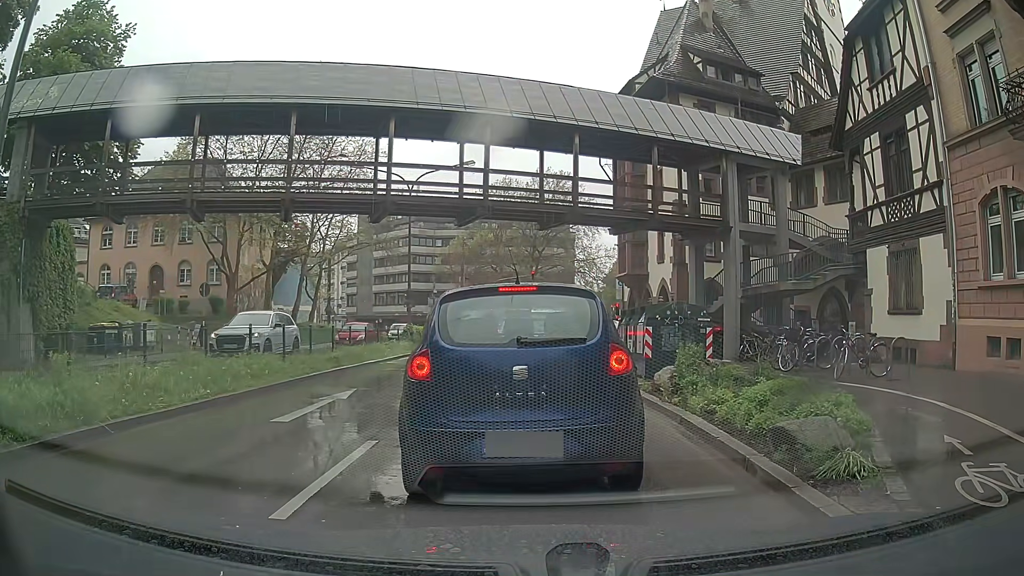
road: primary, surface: asphalt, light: Day
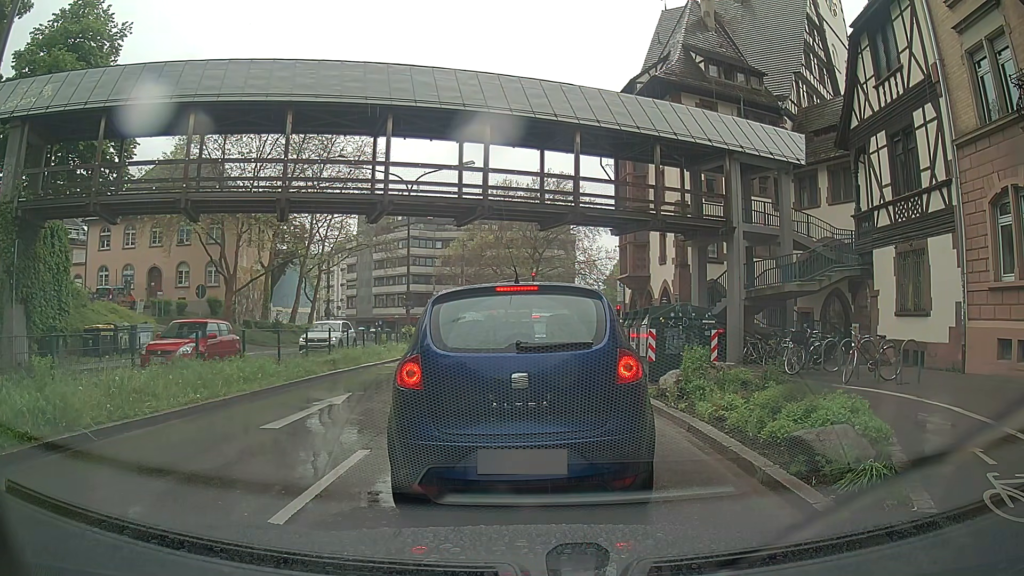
(0.0, +0.5) m; 0°
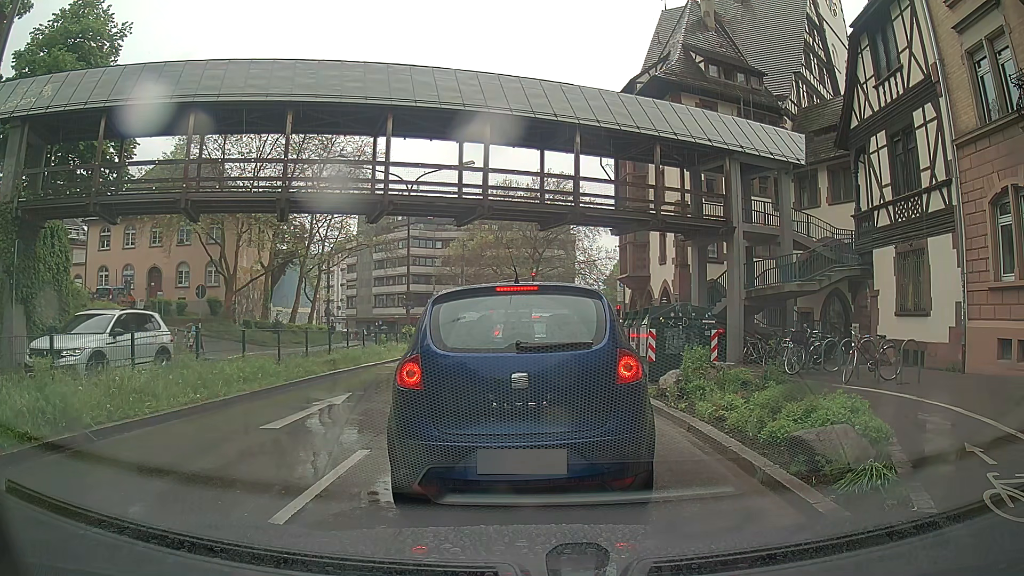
(0.0, 0.0) m; 0°
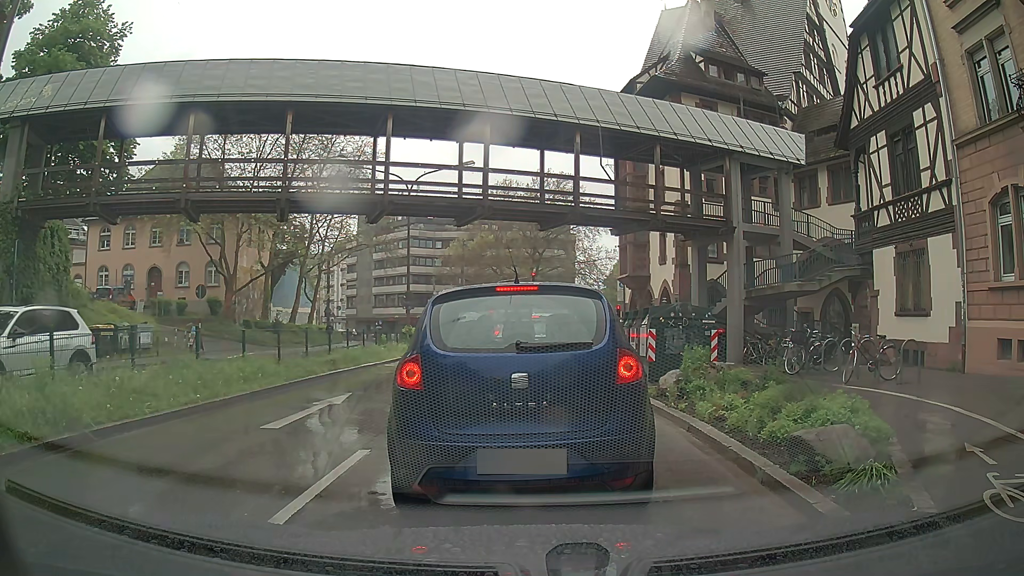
(0.0, 0.0) m; 0°
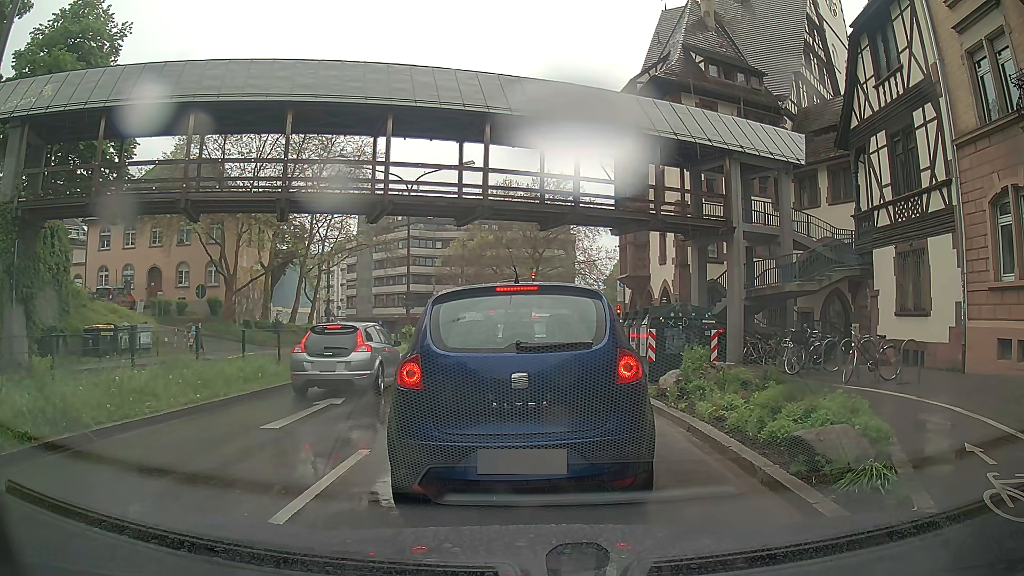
(0.0, 0.0) m; 0°
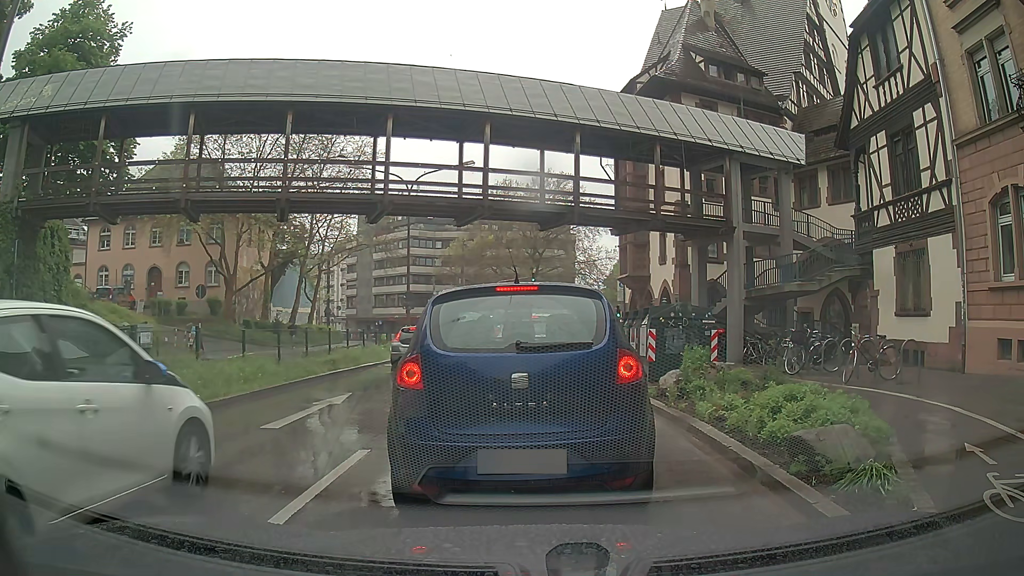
(0.0, 0.0) m; 0°
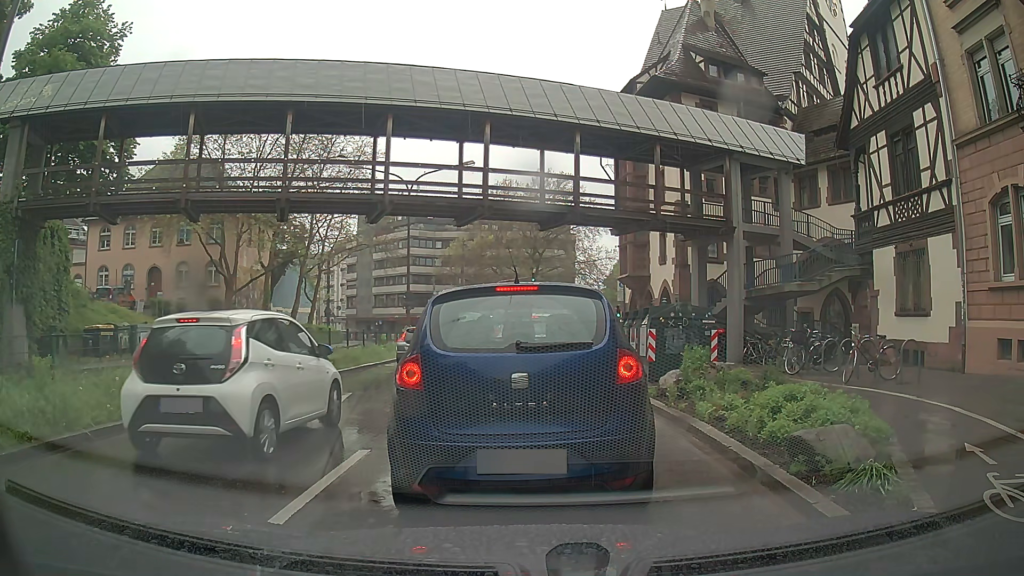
(0.0, 0.0) m; 0°
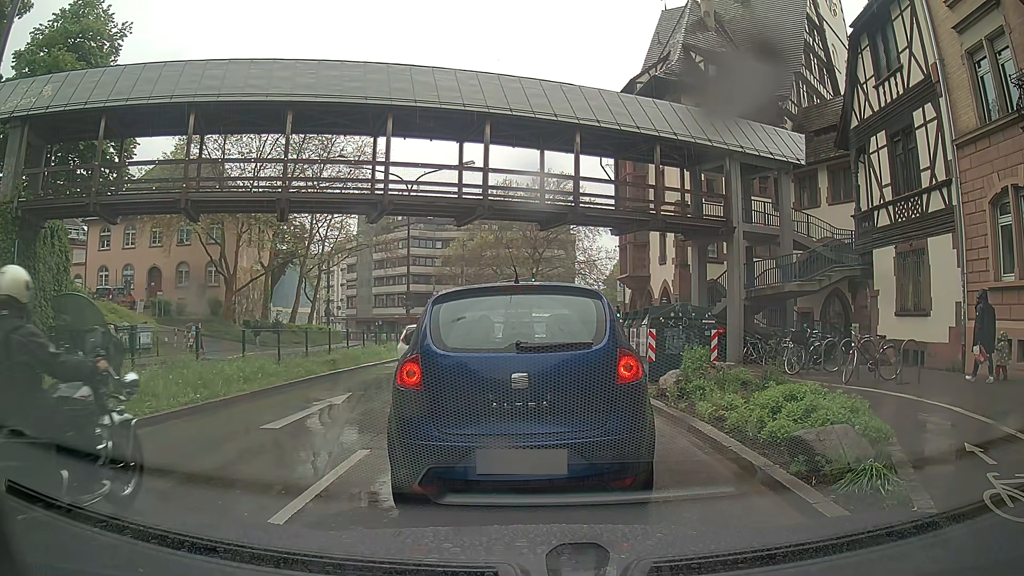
(0.0, 0.0) m; 0°
